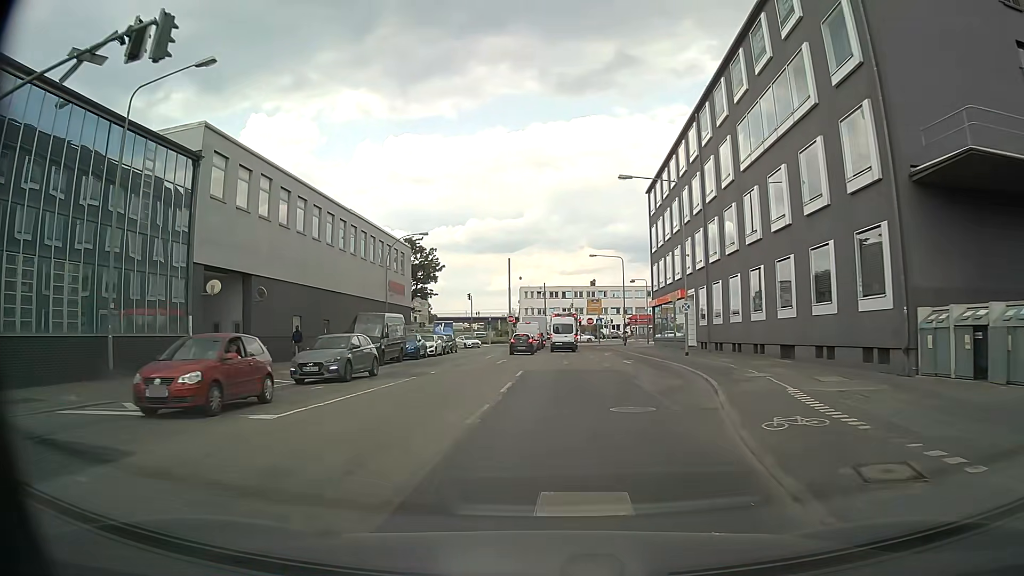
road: secondary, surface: asphalt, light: Day
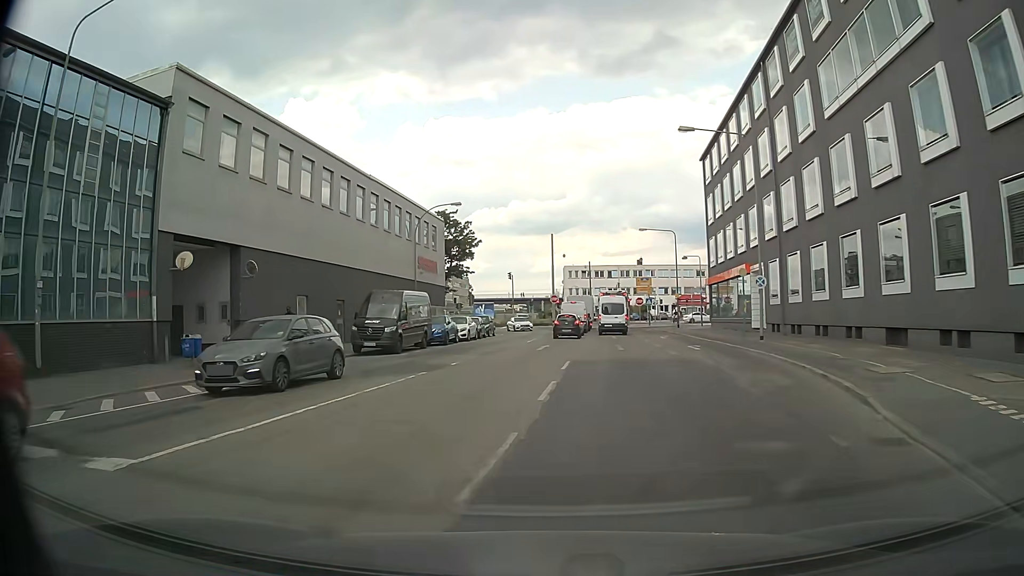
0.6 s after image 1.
(-0.1, +5.6) m; -4°
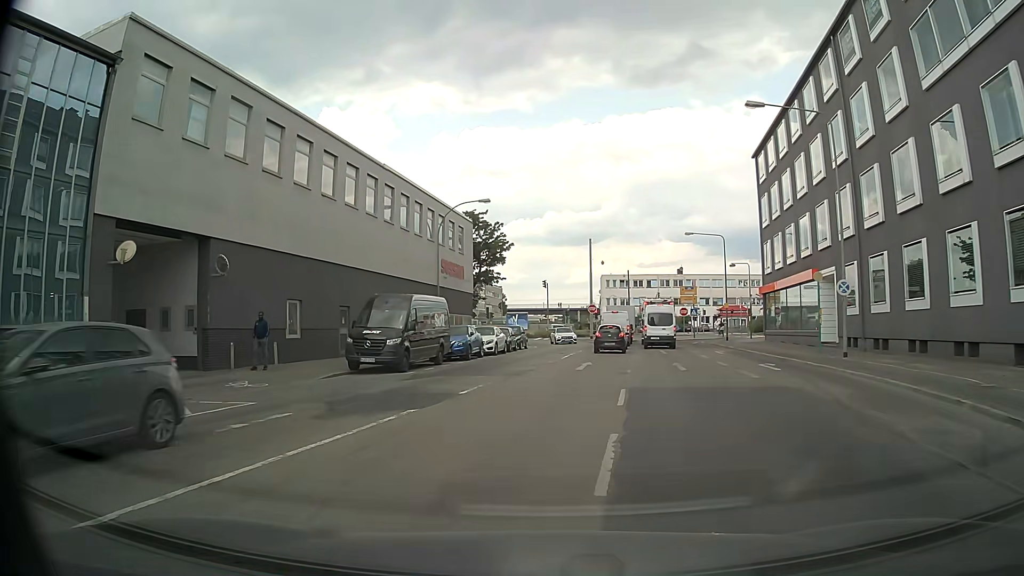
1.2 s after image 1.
(-0.1, +5.4) m; -2°
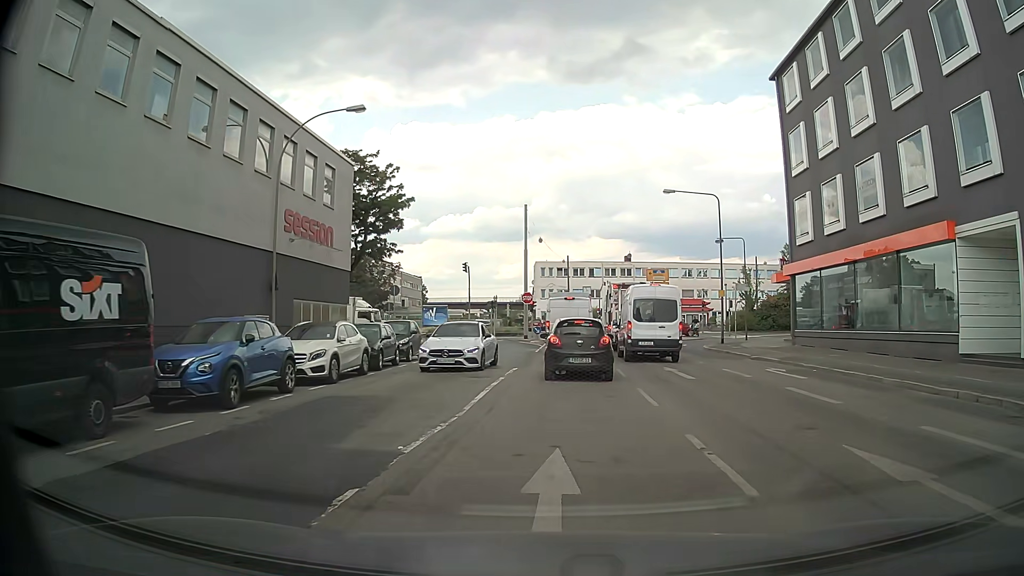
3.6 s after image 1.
(+0.5, +18.2) m; +6°
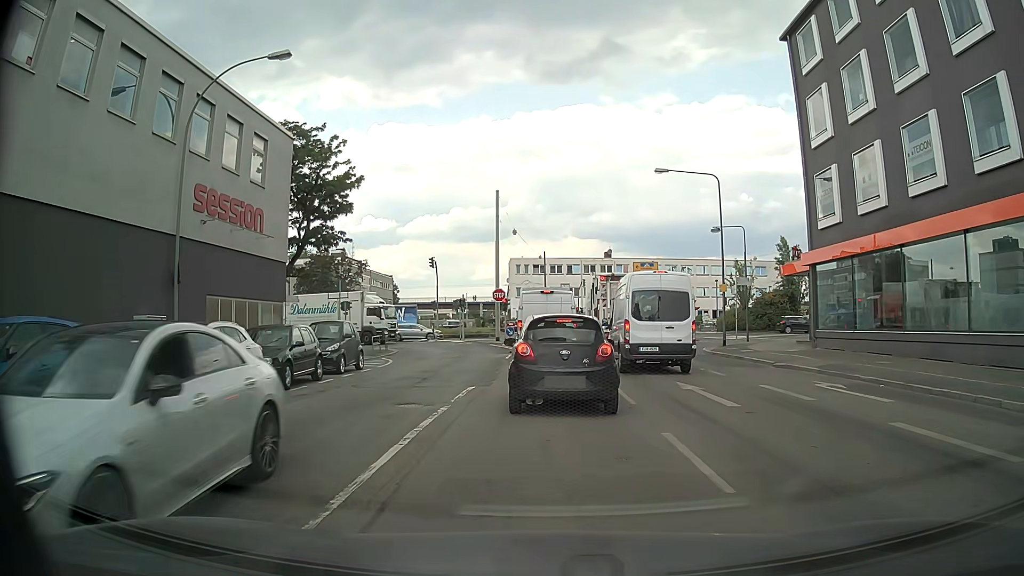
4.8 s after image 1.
(+0.1, +5.6) m; +2°
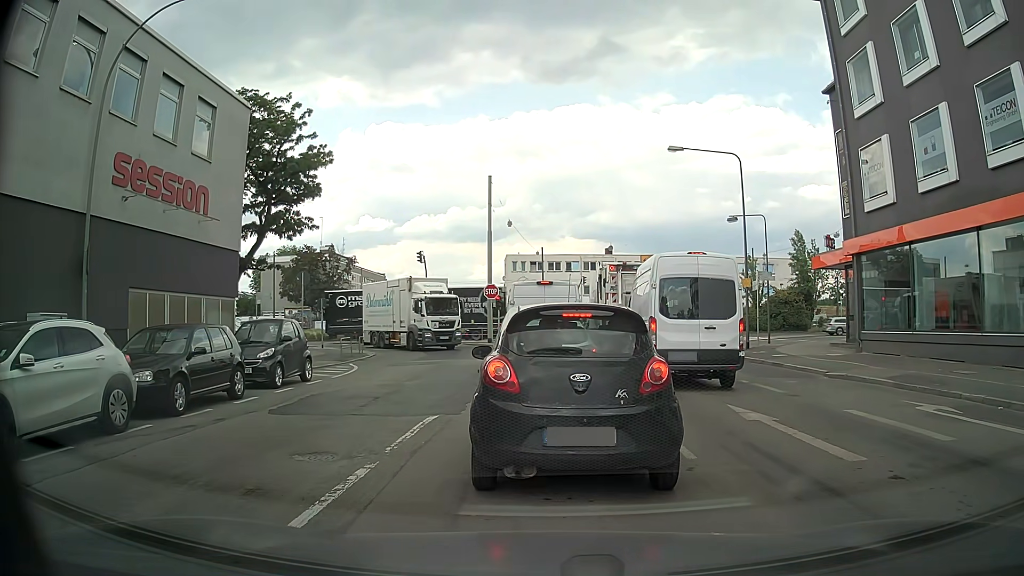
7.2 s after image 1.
(0.0, +4.4) m; +1°
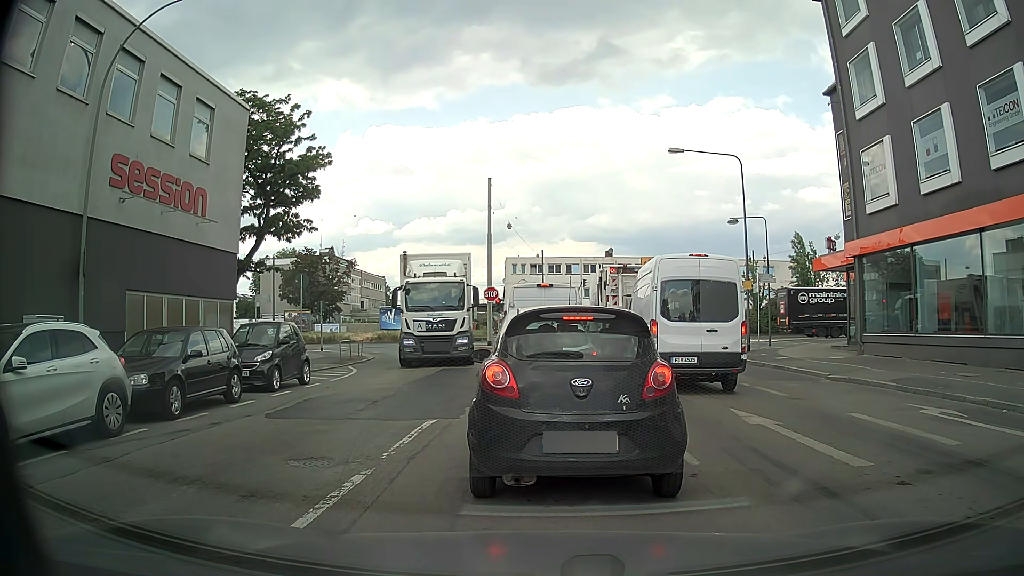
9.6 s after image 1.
(0.0, +0.2) m; 0°
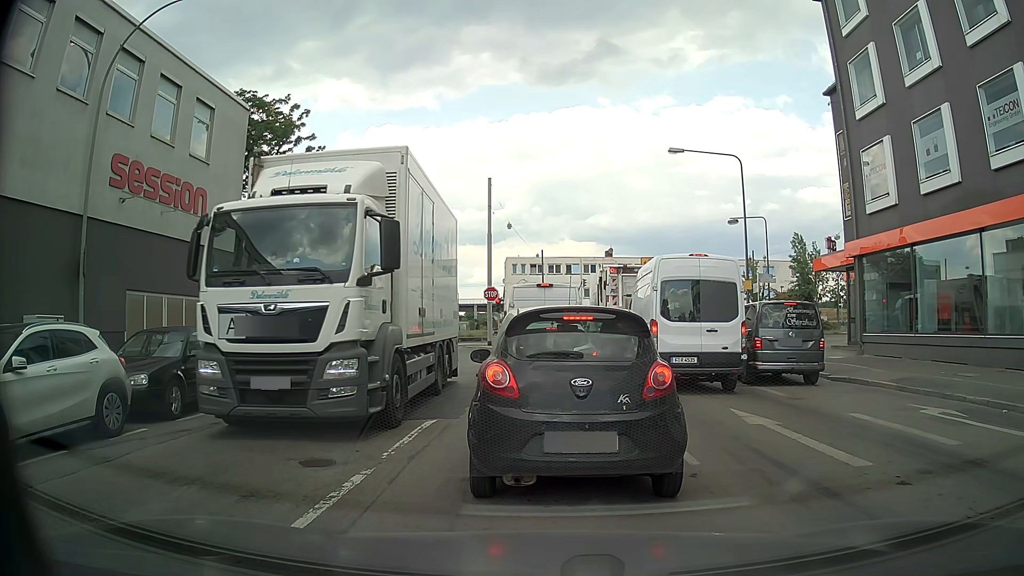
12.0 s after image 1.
(0.0, 0.0) m; 0°
(0, +10) (0, +20) (-1, +30) (-1, +40) (-1, +50) (-4, +60) (-9, +68) (-17, +74) (-26, +76) (-36, +75) m
